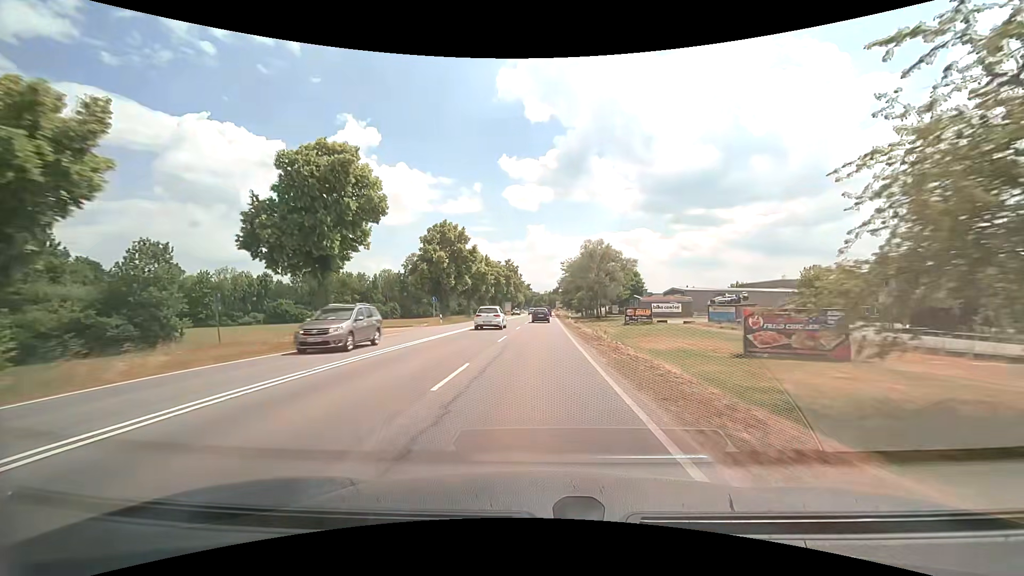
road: secondary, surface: asphalt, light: Day
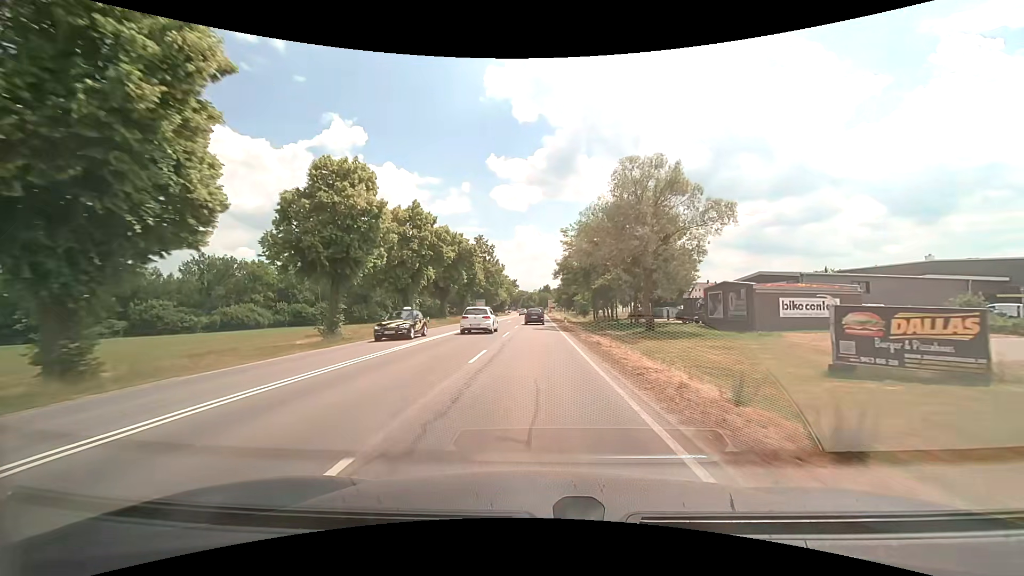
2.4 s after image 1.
(+0.5, +43.3) m; +1°
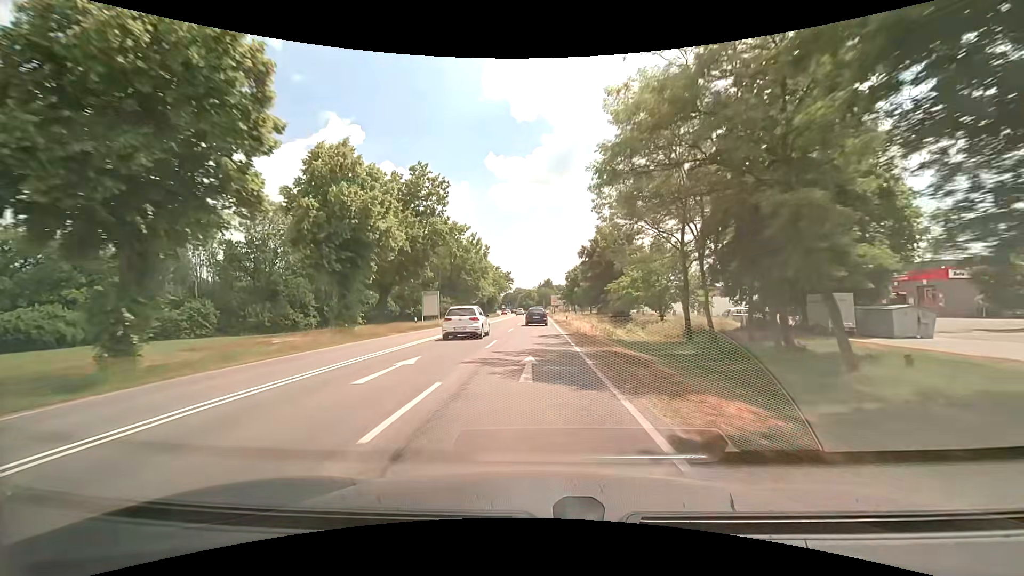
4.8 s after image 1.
(+0.1, +43.4) m; 0°
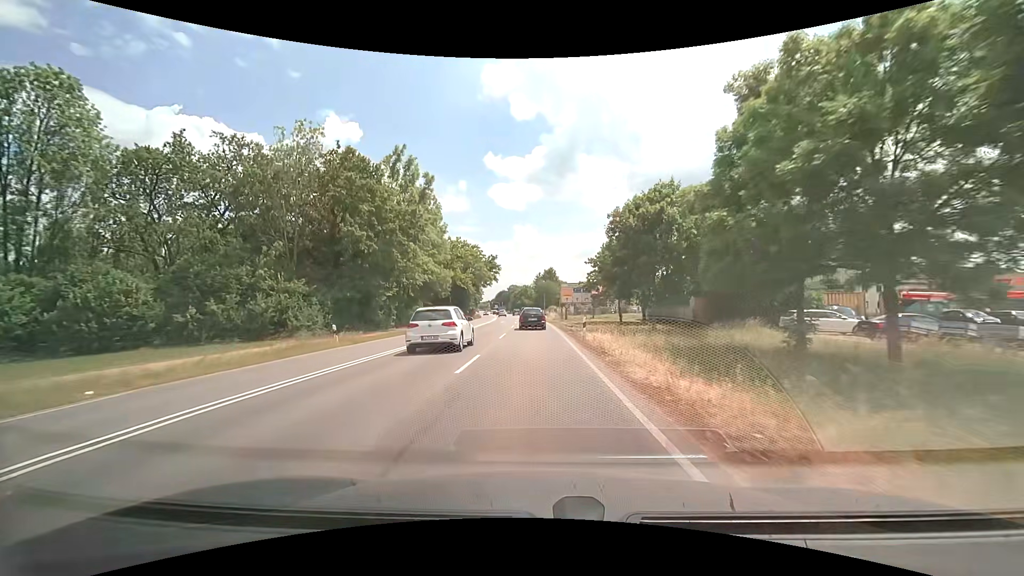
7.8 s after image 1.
(+0.1, +54.8) m; 0°
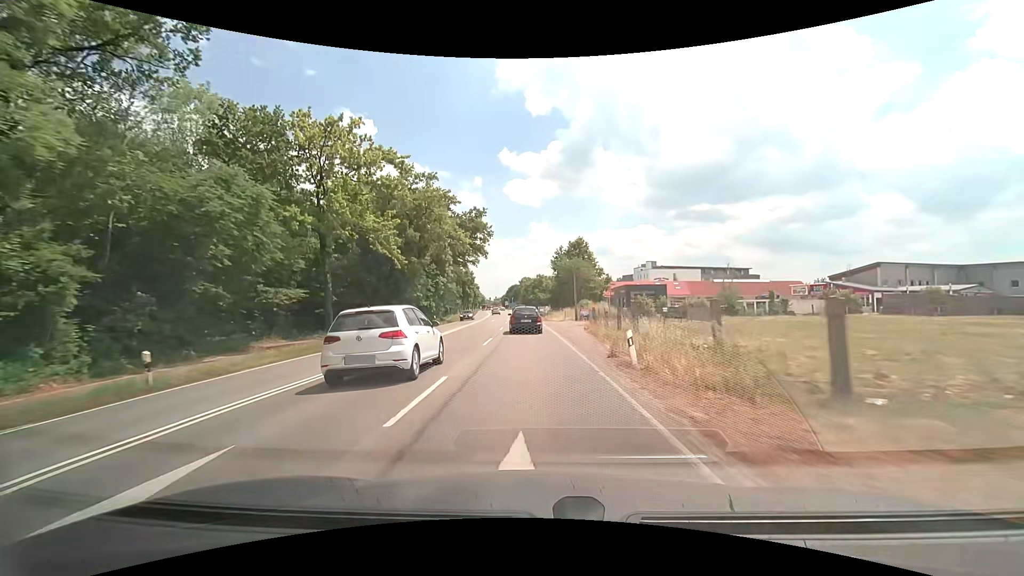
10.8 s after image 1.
(-1.0, +54.6) m; -2°
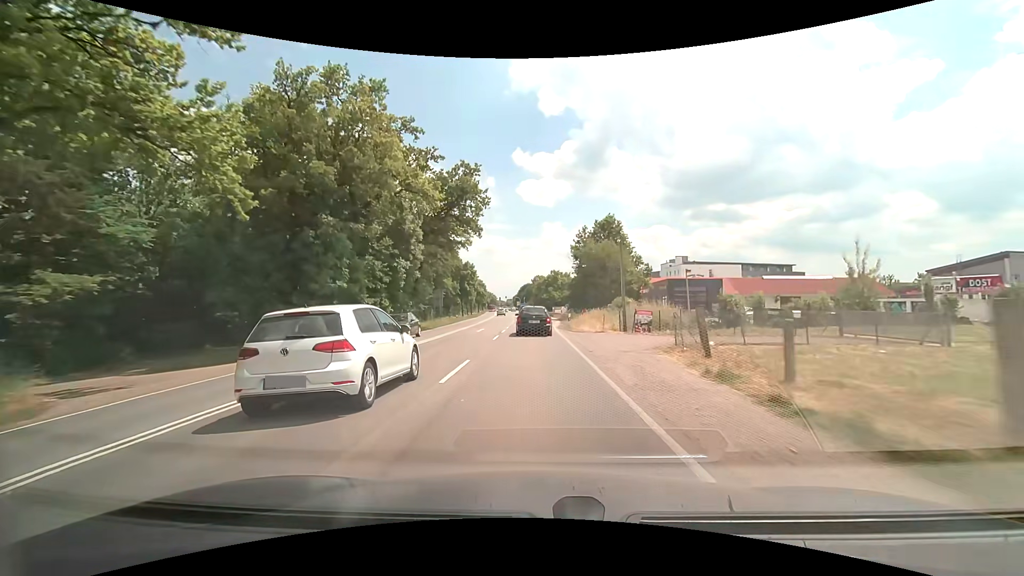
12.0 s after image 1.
(-0.5, +21.1) m; -2°
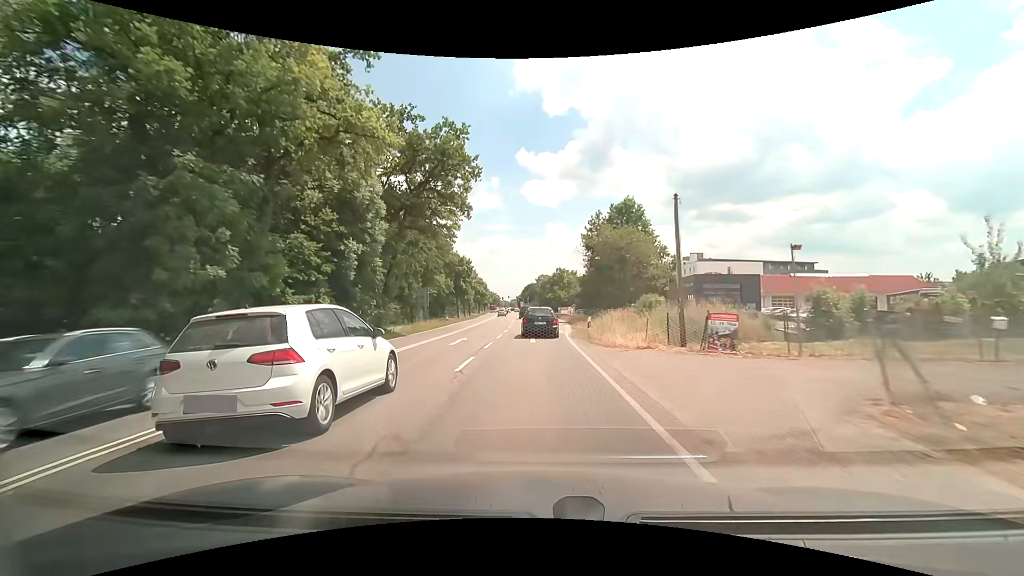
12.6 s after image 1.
(-0.1, +10.4) m; -1°
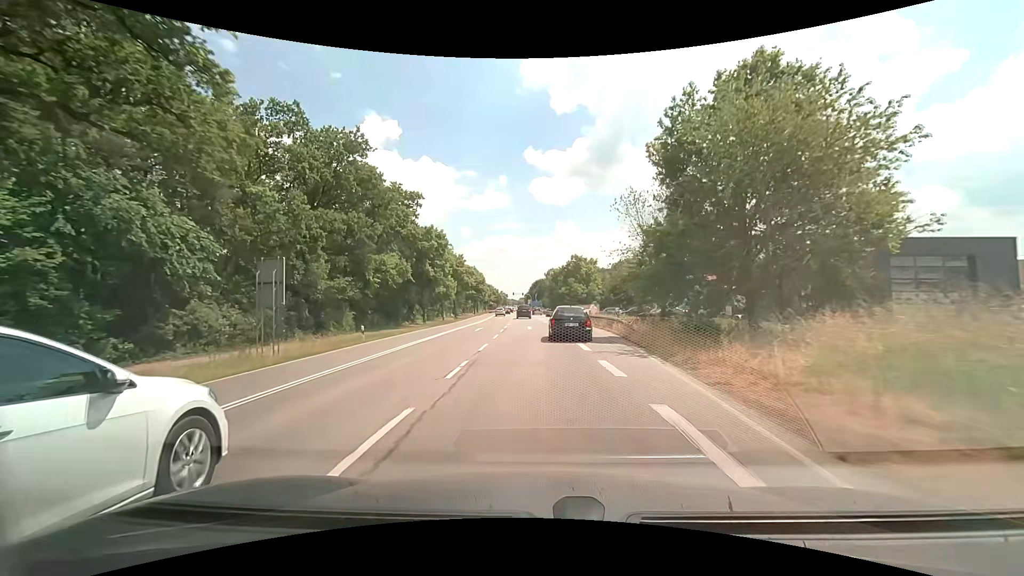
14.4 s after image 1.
(-0.3, +30.7) m; -1°
(0, +10) (0, +20) (0, +30) (-1, +40) (-1, +50) (-2, +60) (-2, +70) (-3, +80) (-3, +90) (-4, +100) m
